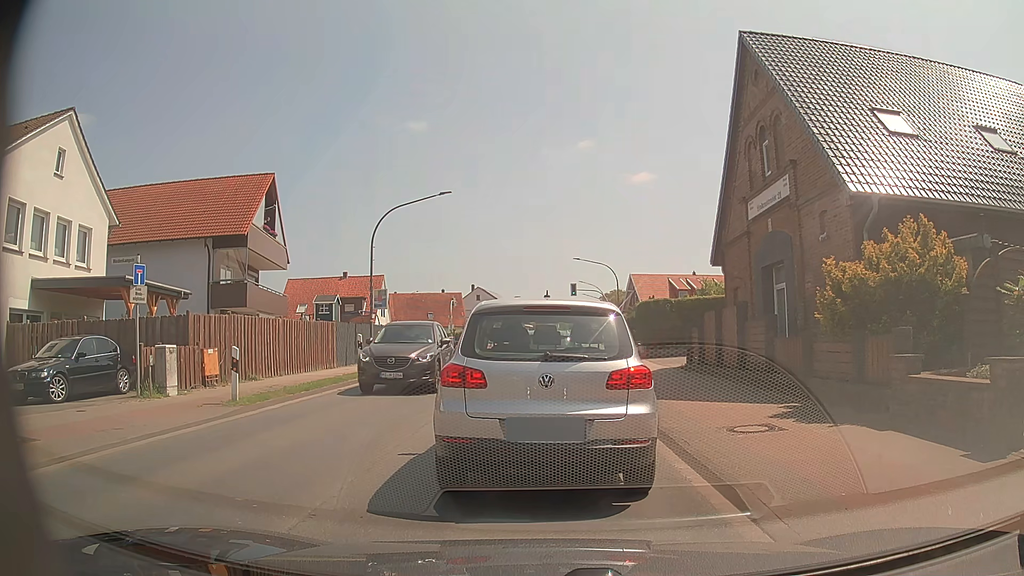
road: primary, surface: asphalt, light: Day
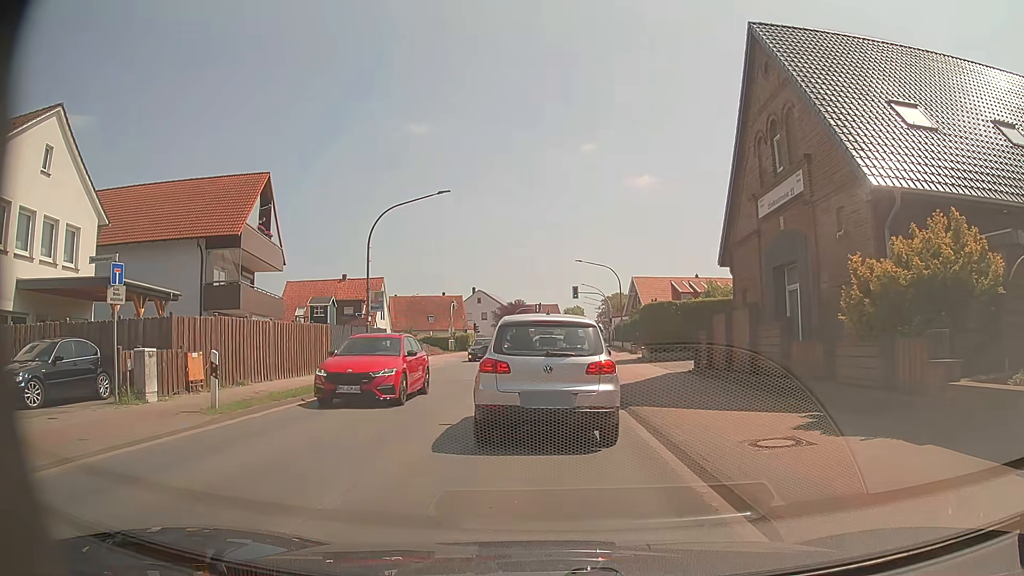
(0.0, +1.0) m; +1°
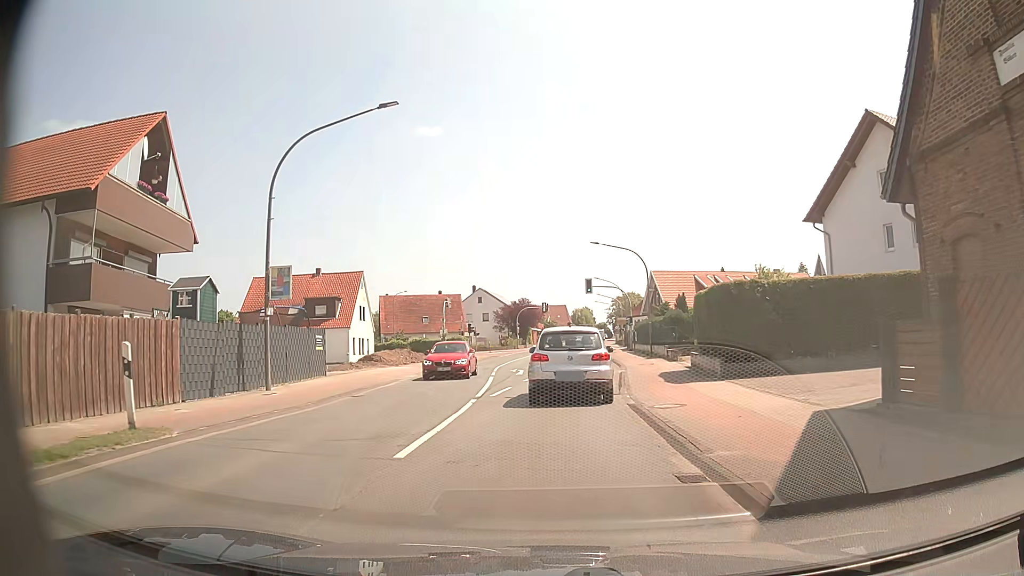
(-0.2, +12.9) m; -1°
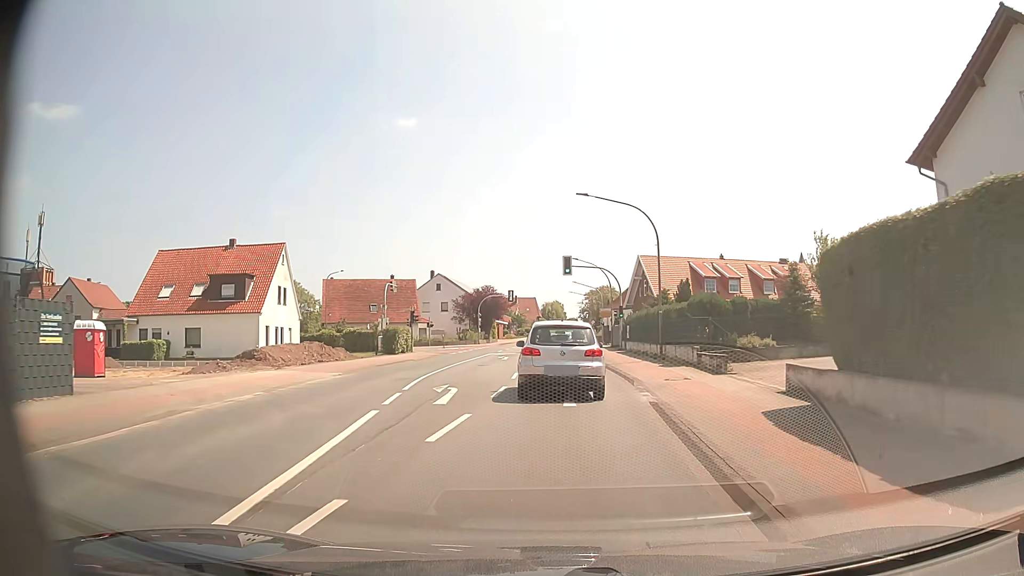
(+0.1, +14.9) m; +2°
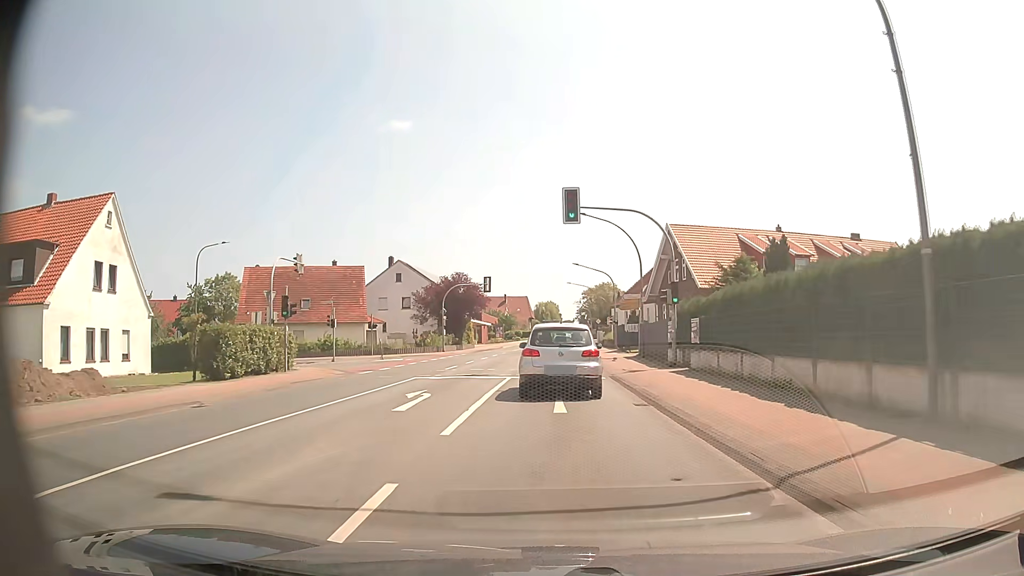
(+0.4, +24.0) m; +1°
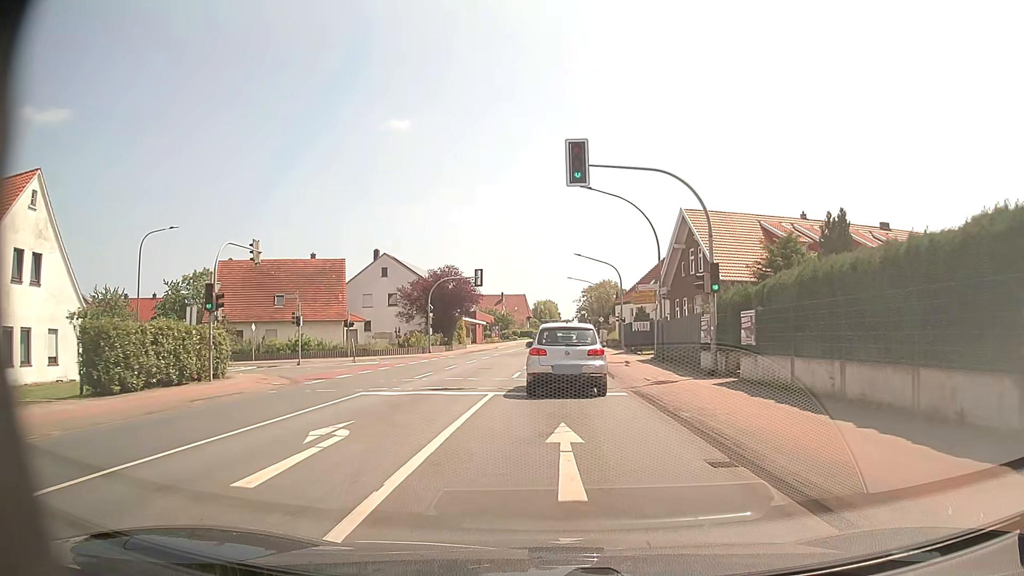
(0.0, +6.5) m; 0°
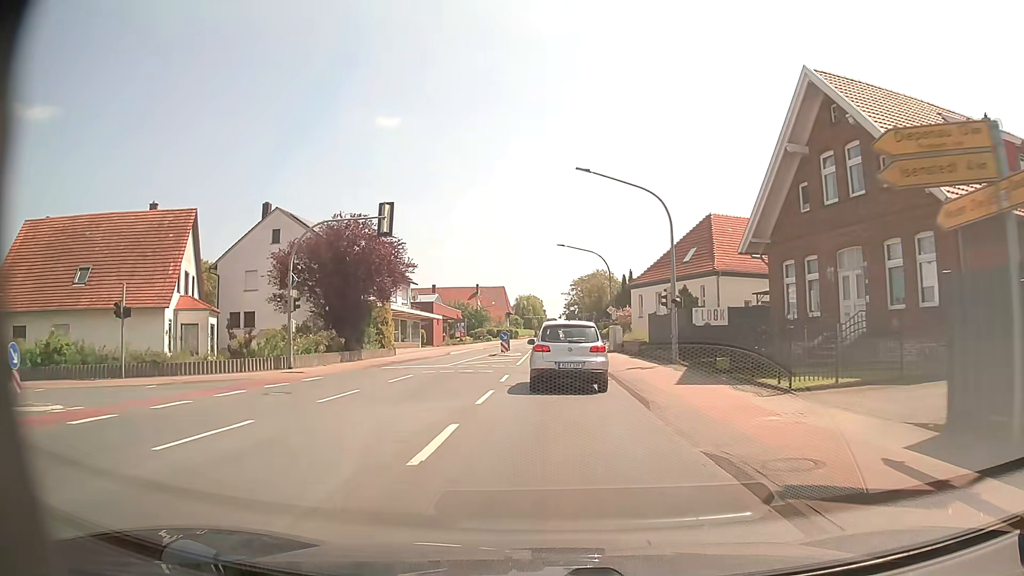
(+0.4, +27.4) m; +1°
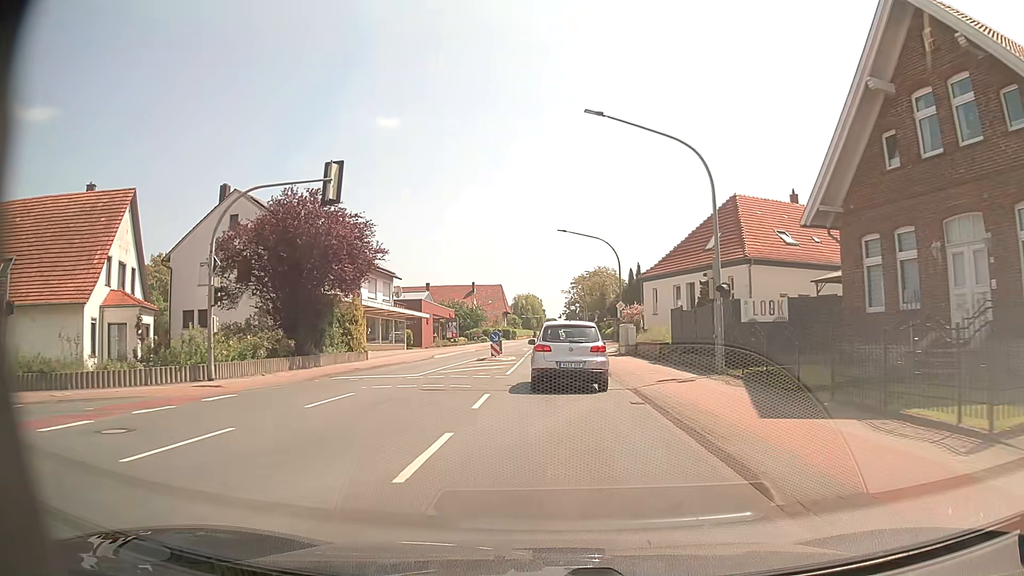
(0.0, +7.0) m; 0°
(0, +10) (0, +20) (0, +30) (0, +40) (0, +50) (0, +60) (0, +70) (+1, +80) (+1, +90) (+1, +100) m
